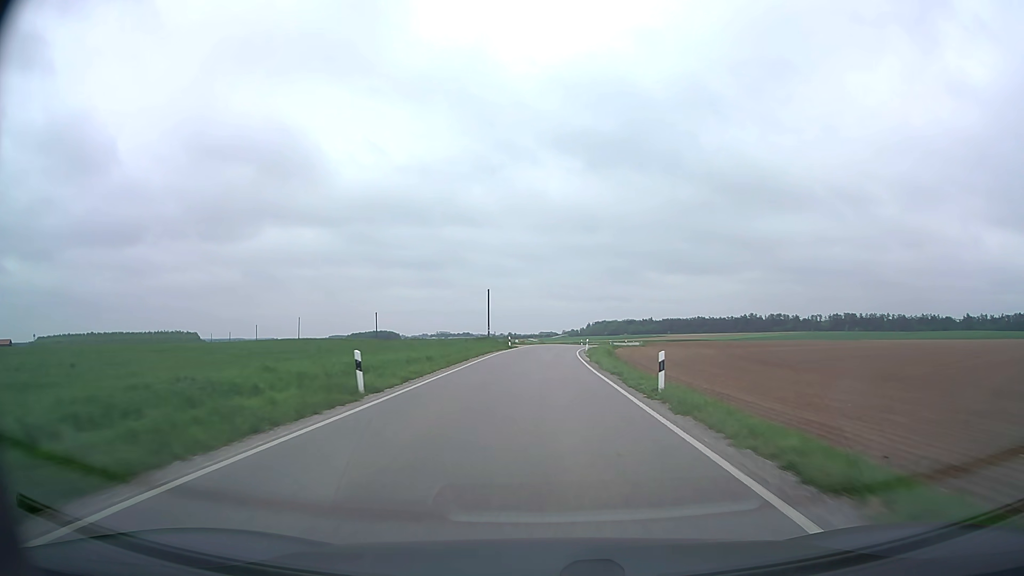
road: secondary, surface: asphalt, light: Day
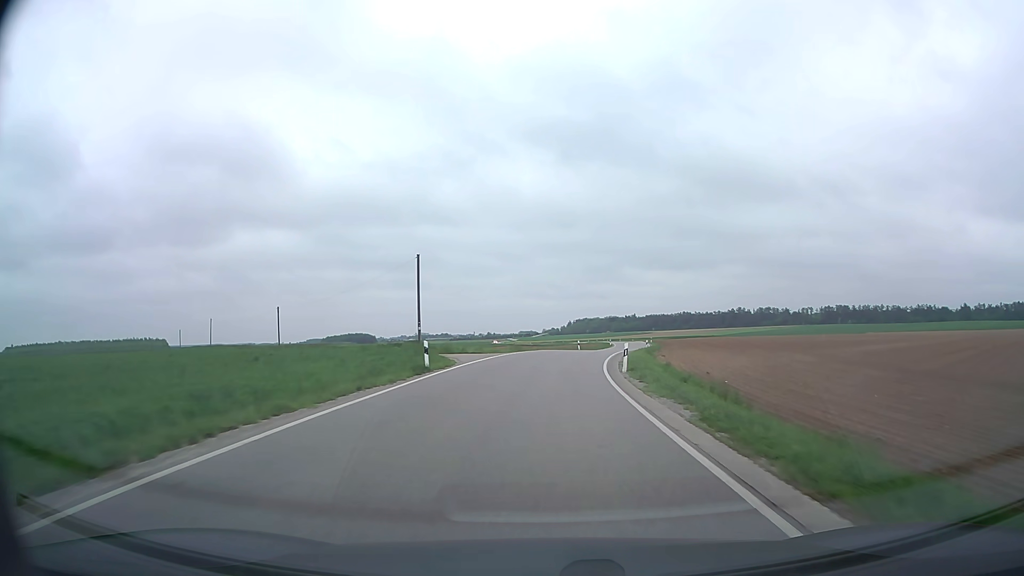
(+0.3, +36.1) m; +2°
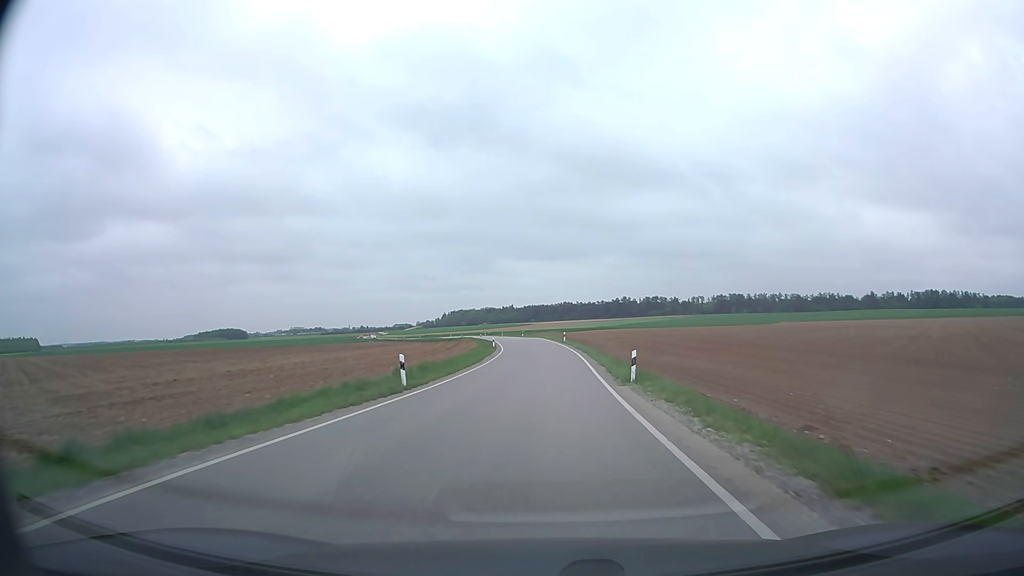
(+3.4, +47.1) m; +10°
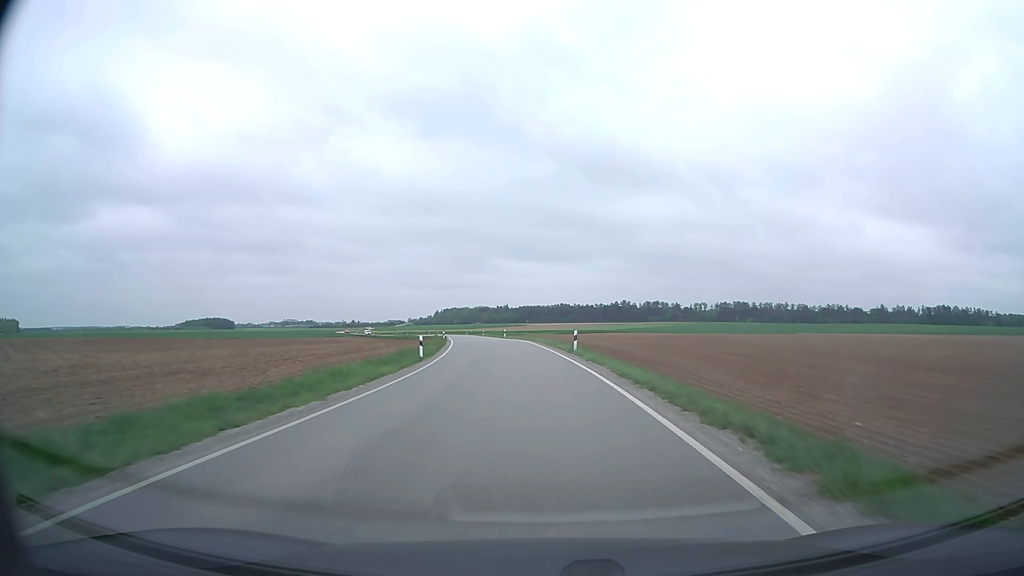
(+0.4, +34.6) m; +1°
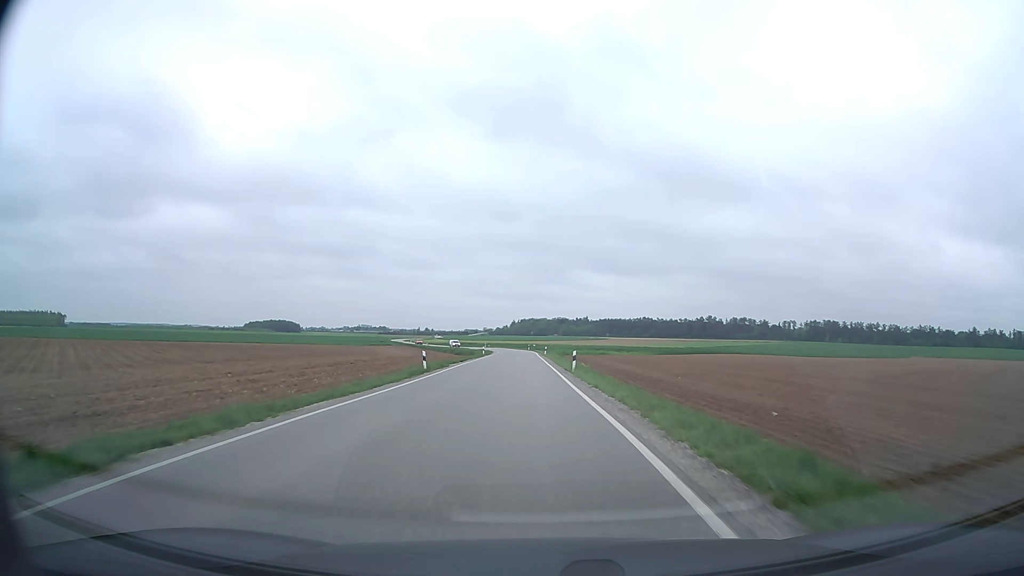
(-1.9, +44.6) m; -6°
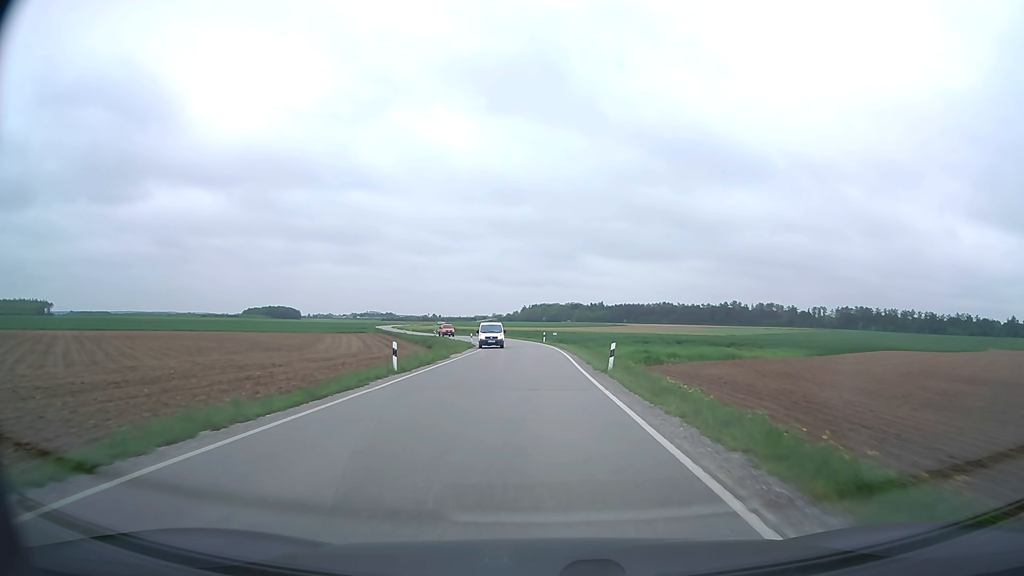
(-2.0, +53.5) m; -2°
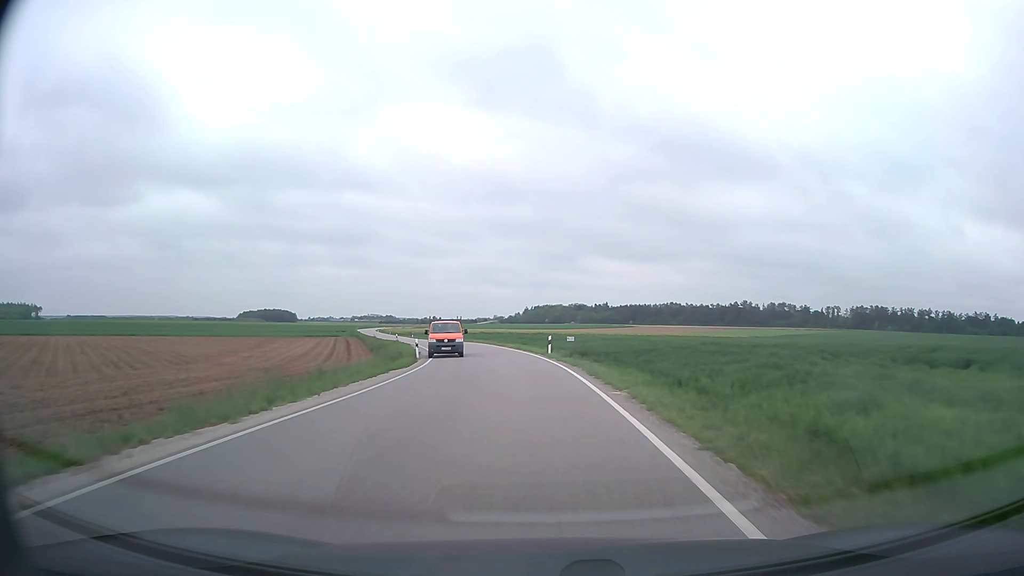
(-0.1, +29.2) m; 0°
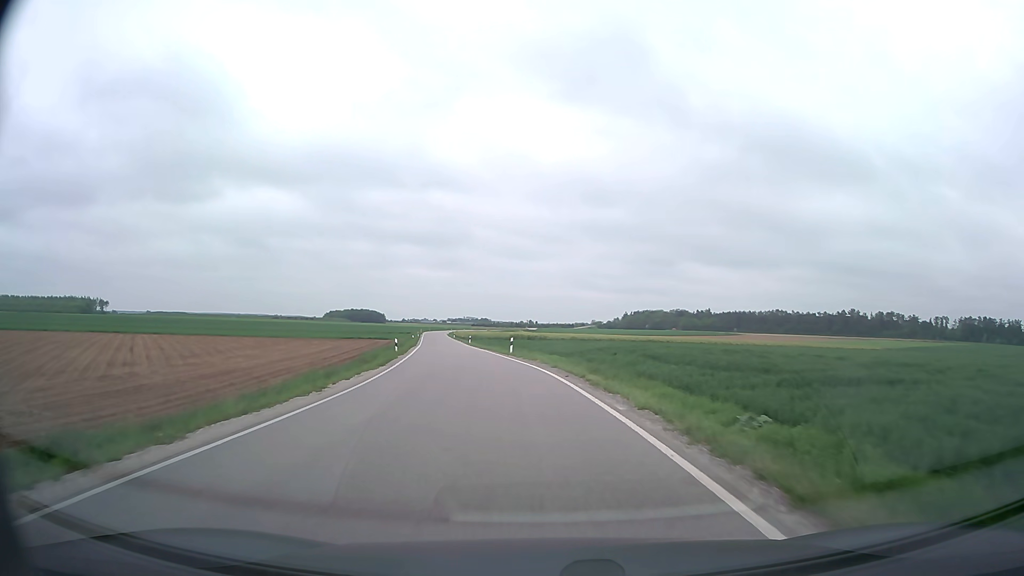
(-2.1, +37.9) m; -8°
(0, +10) (-1, +20) (-2, +30) (-4, +40) (-5, +50) (-7, +59) (-9, +69) (-10, +79) (-12, +89) (-14, +99) m
